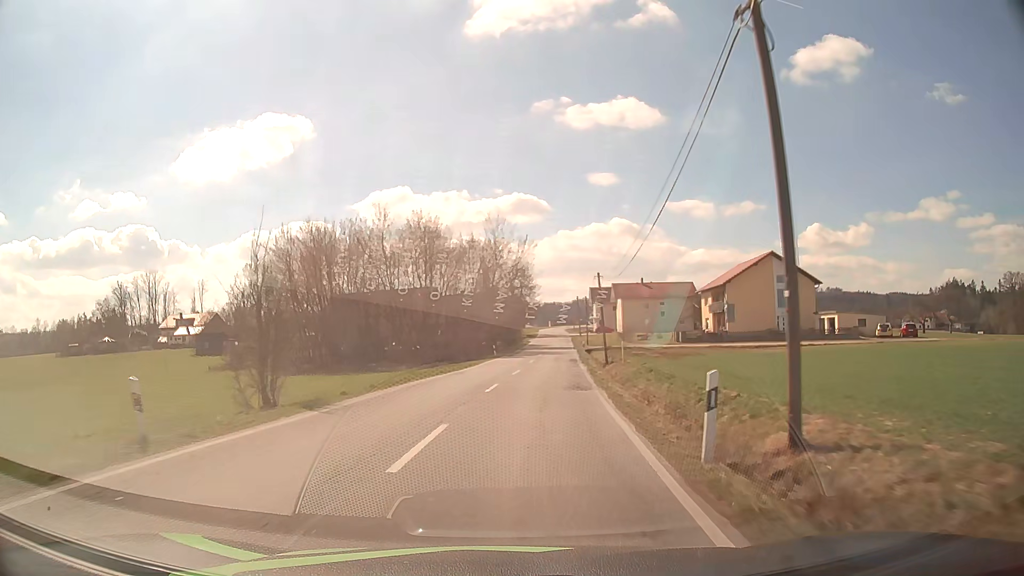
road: tertiary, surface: asphalt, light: Day
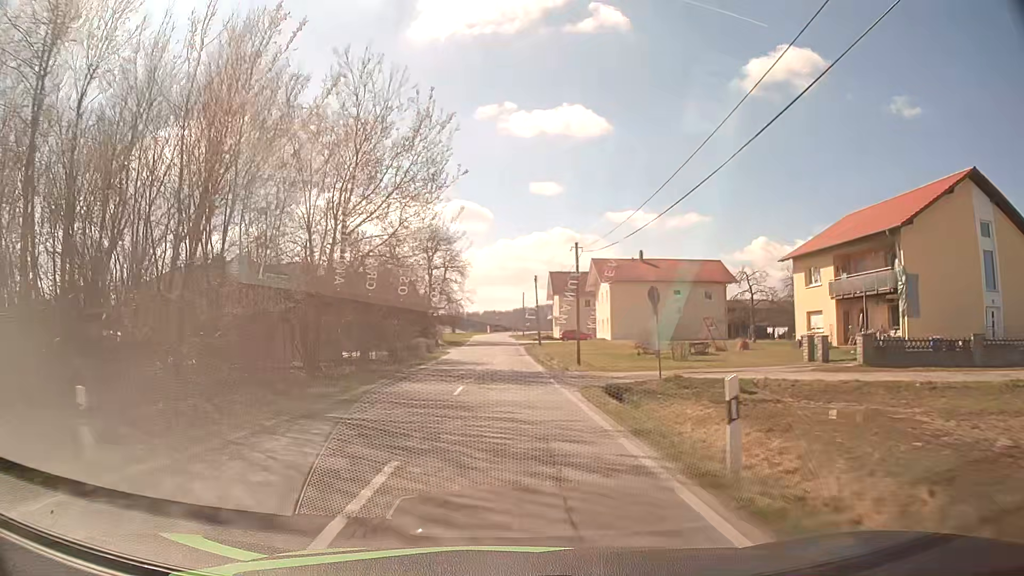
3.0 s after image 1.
(+3.3, +47.7) m; +5°
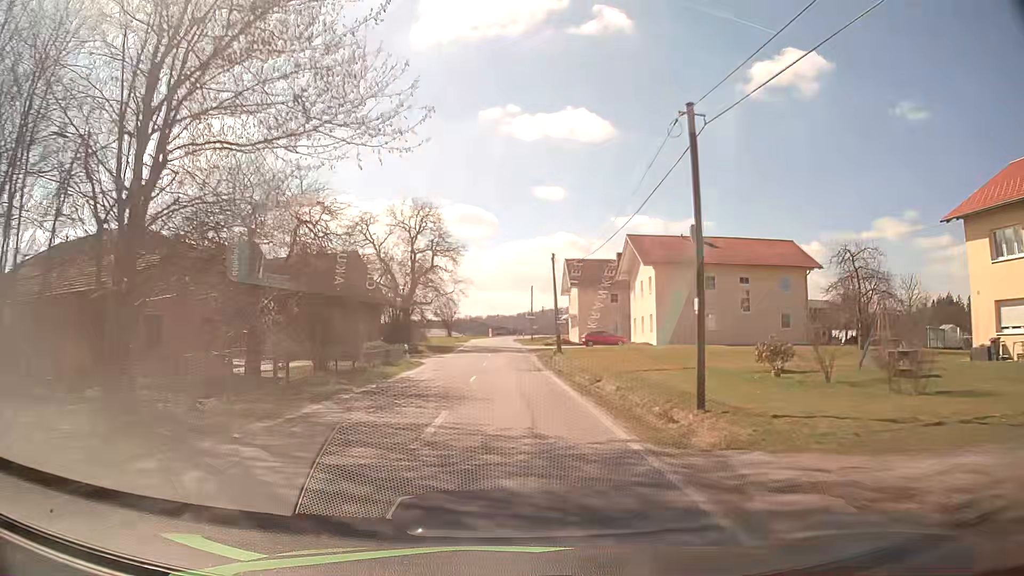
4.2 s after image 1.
(0.0, +19.3) m; 0°
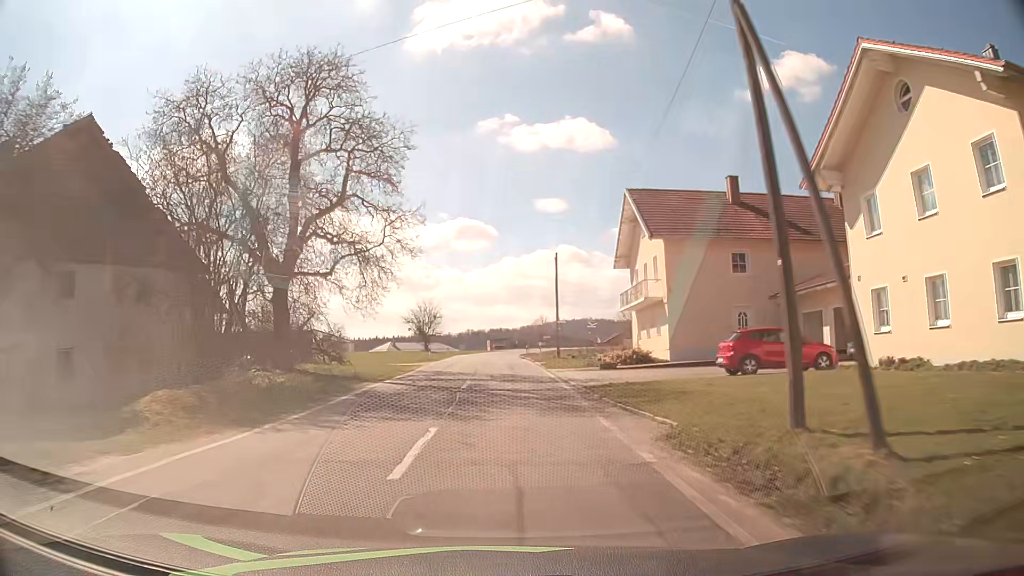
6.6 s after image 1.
(-0.1, +38.3) m; 0°
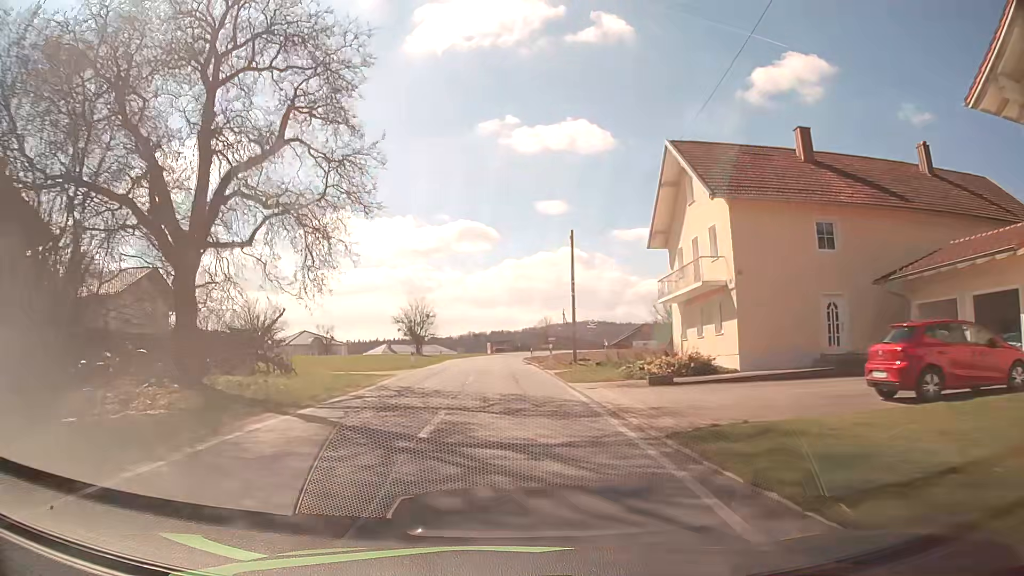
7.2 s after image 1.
(0.0, +9.5) m; 0°
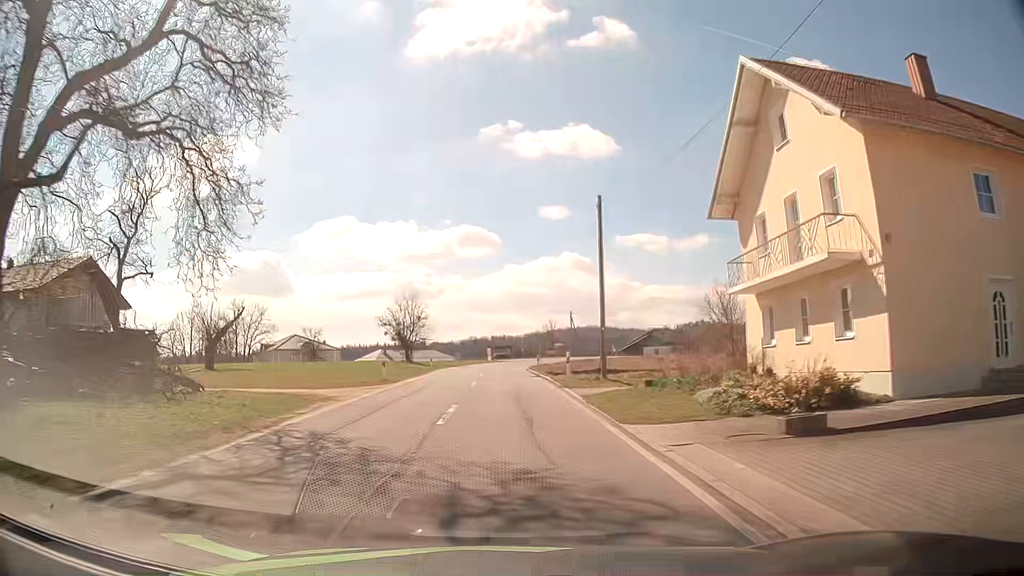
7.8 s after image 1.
(-0.1, +9.4) m; 0°
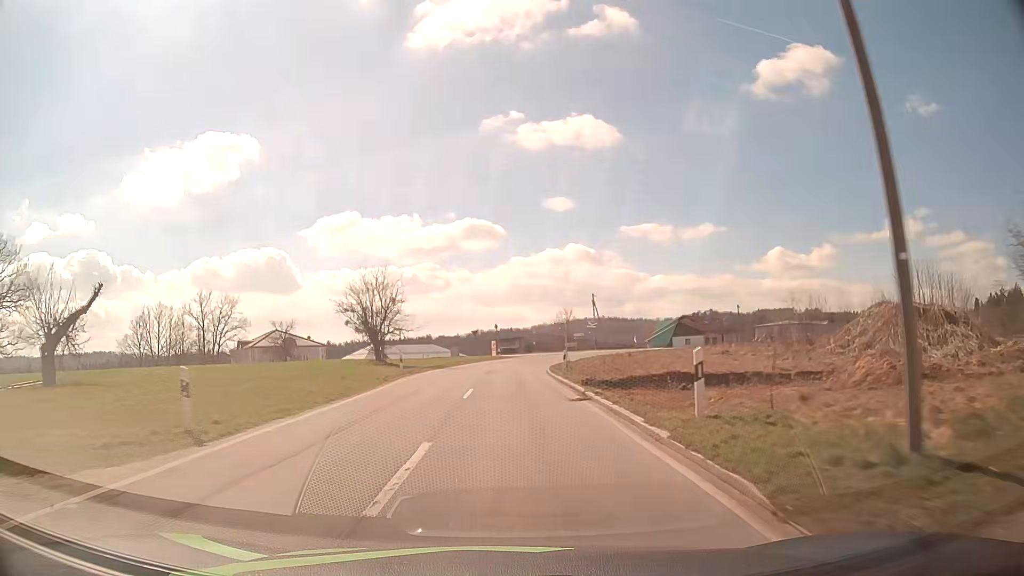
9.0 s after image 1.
(-0.1, +18.6) m; -2°
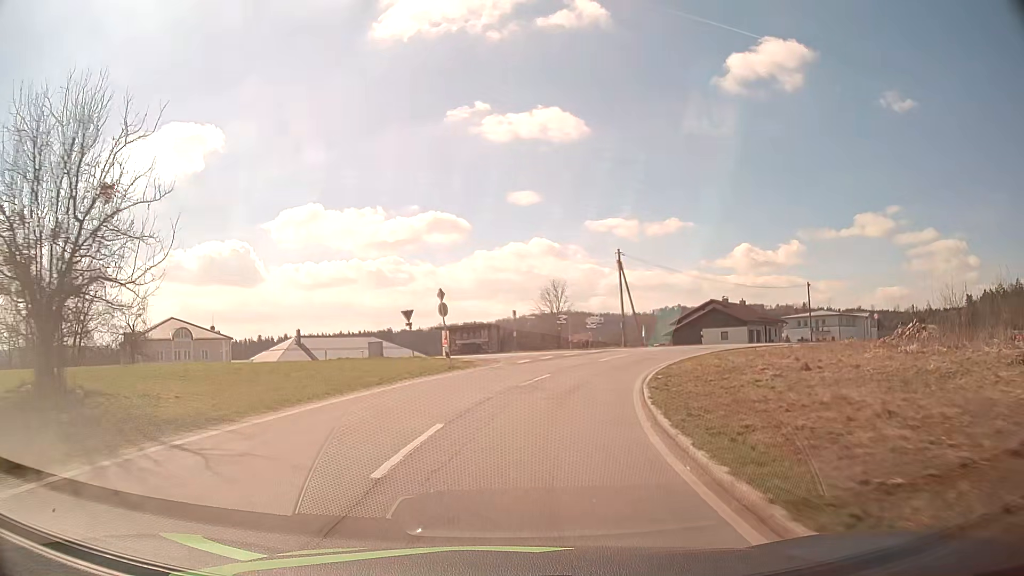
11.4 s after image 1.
(+0.6, +34.5) m; +4°
(0, +10) (+2, +20) (+5, +29) (+10, +38) (+17, +46) (+24, +52) (+32, +58) (+40, +65) (+48, +71) (+56, +77) m
